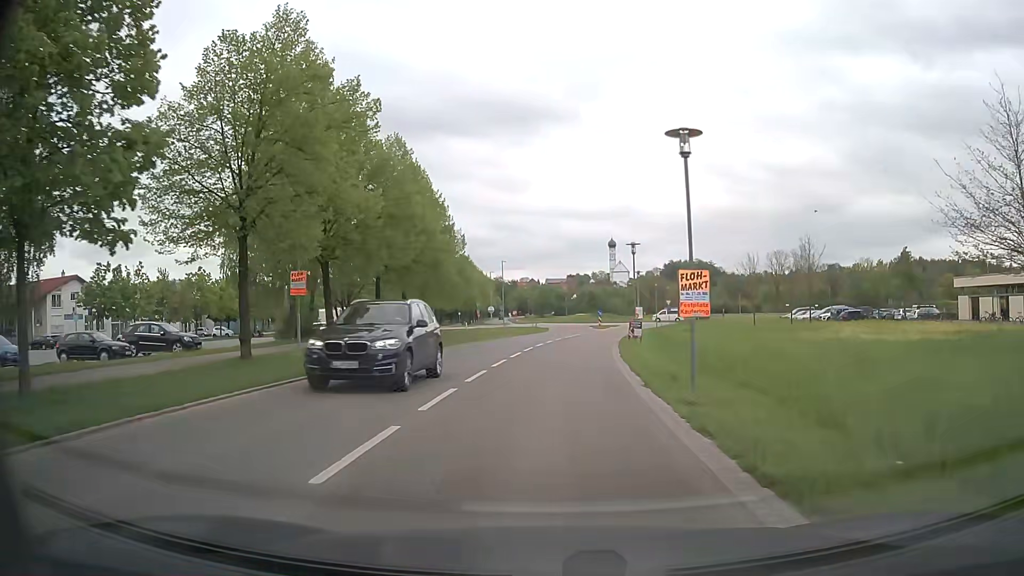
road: tertiary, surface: asphalt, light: Day
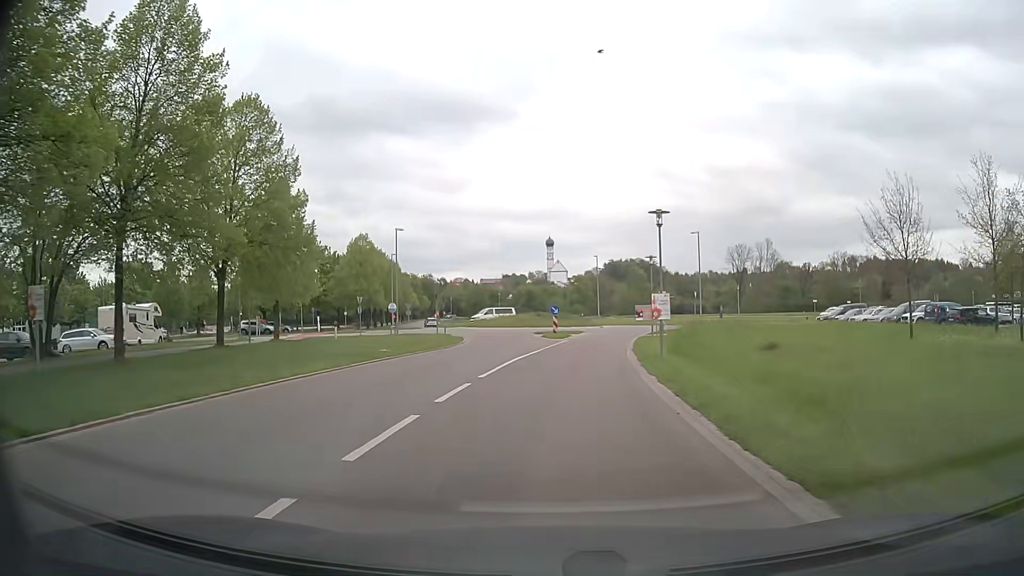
(+0.9, +30.5) m; +5°
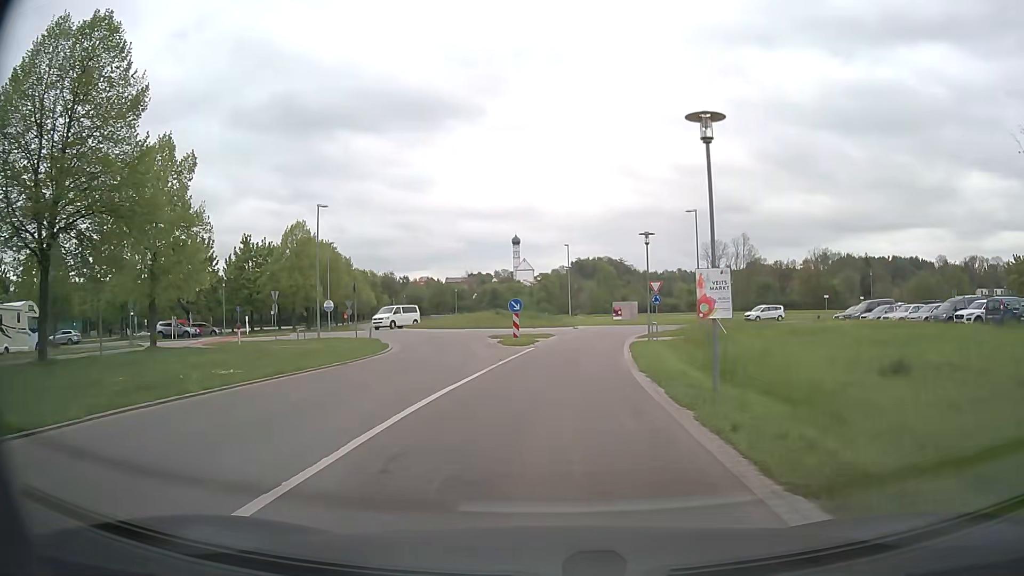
(+0.2, +11.1) m; +3°
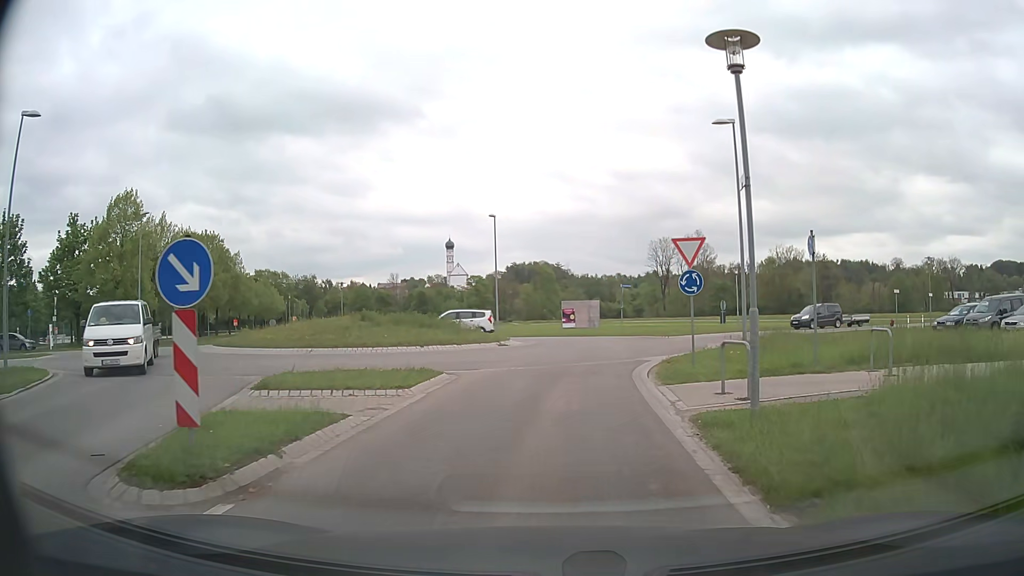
(+1.0, +22.3) m; +5°
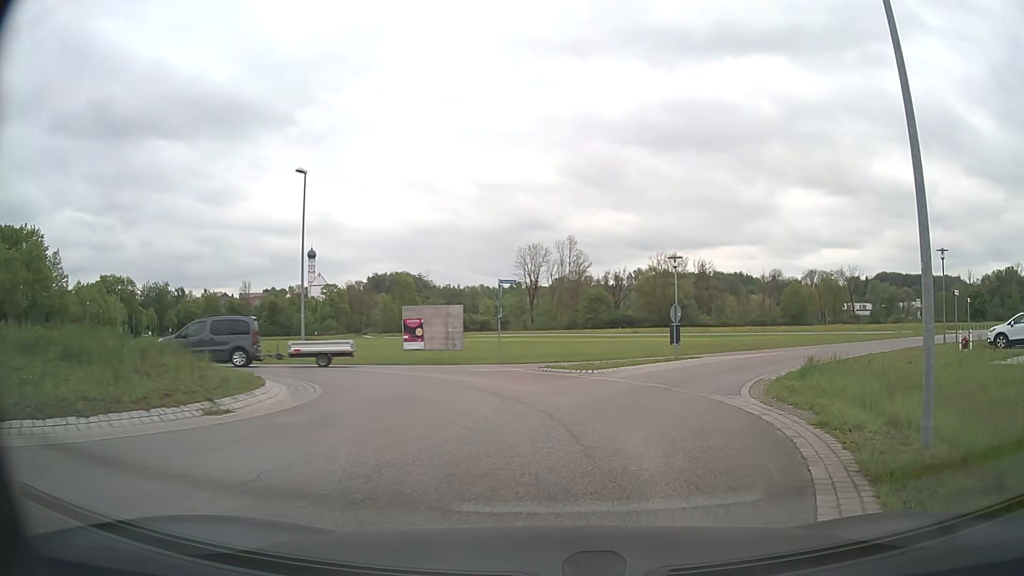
(+0.9, +17.0) m; +12°
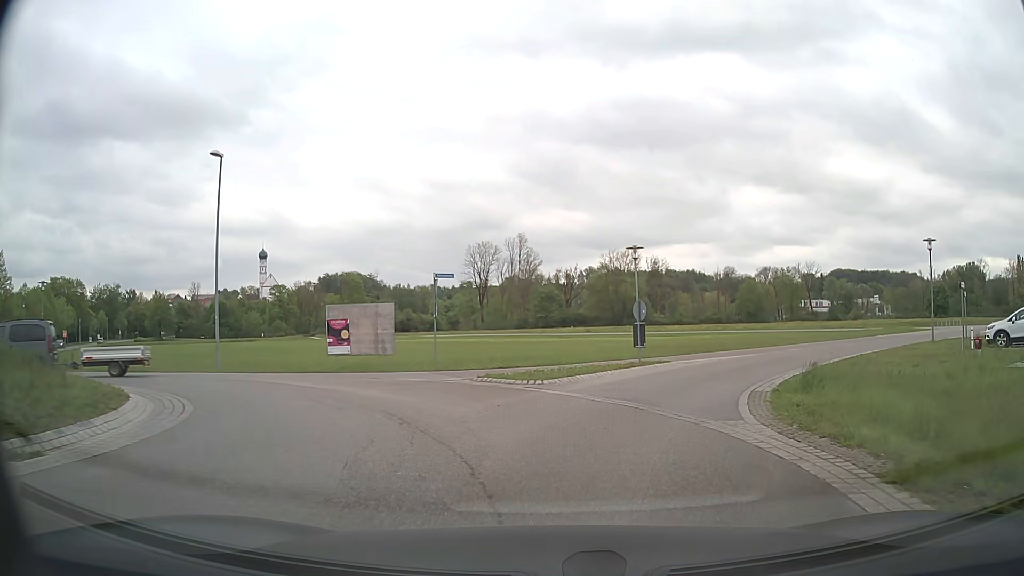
(+0.2, +3.5) m; +4°
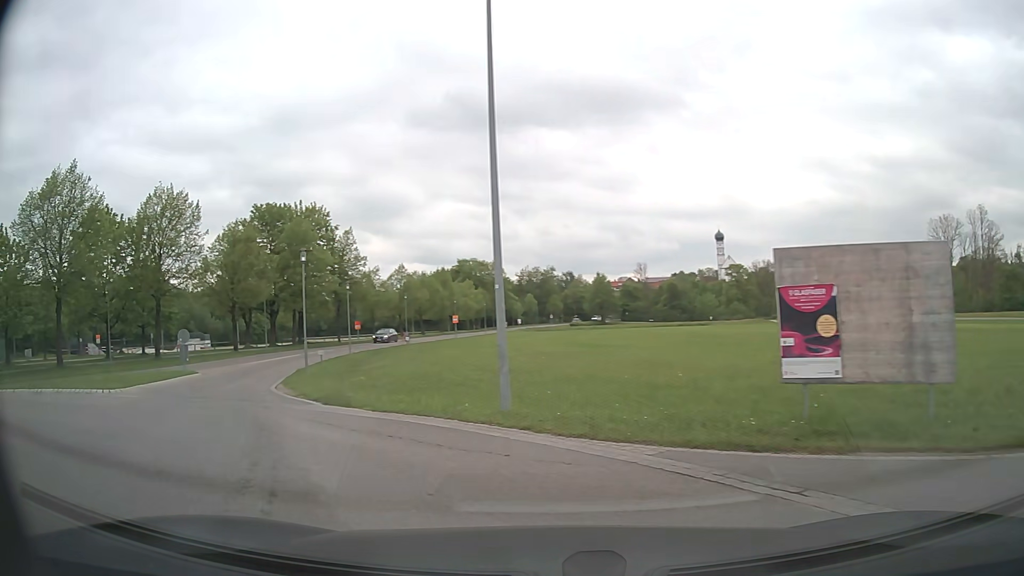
(-3.6, +14.9) m; -39°
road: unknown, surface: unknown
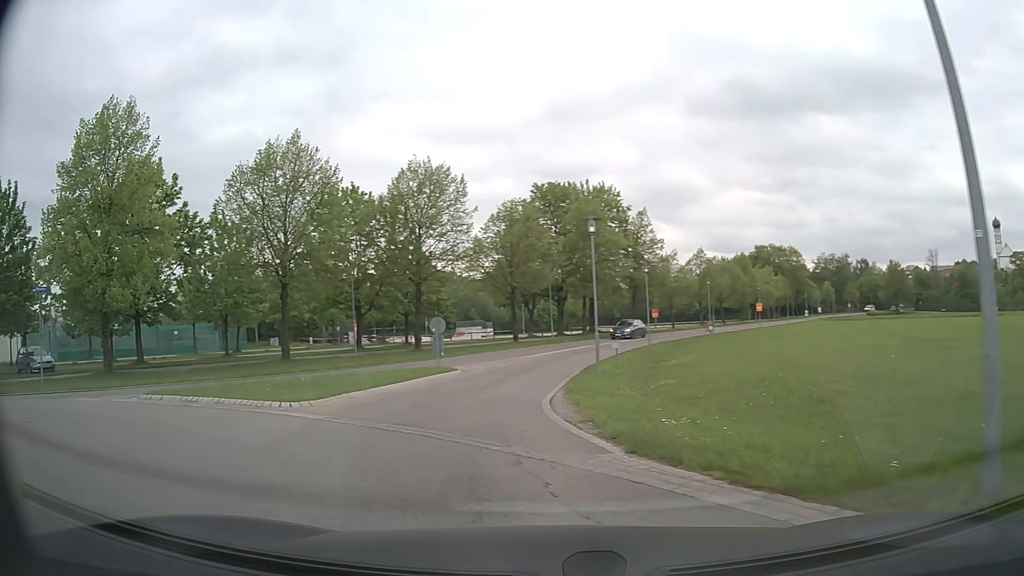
(-1.3, +5.6) m; -25°
(-1, +10) (-1, +20) (0, +30) (+3, +39) (+6, +49) (+10, +58) (+15, +67) (+20, +75) (+26, +84) (+31, +92) m
